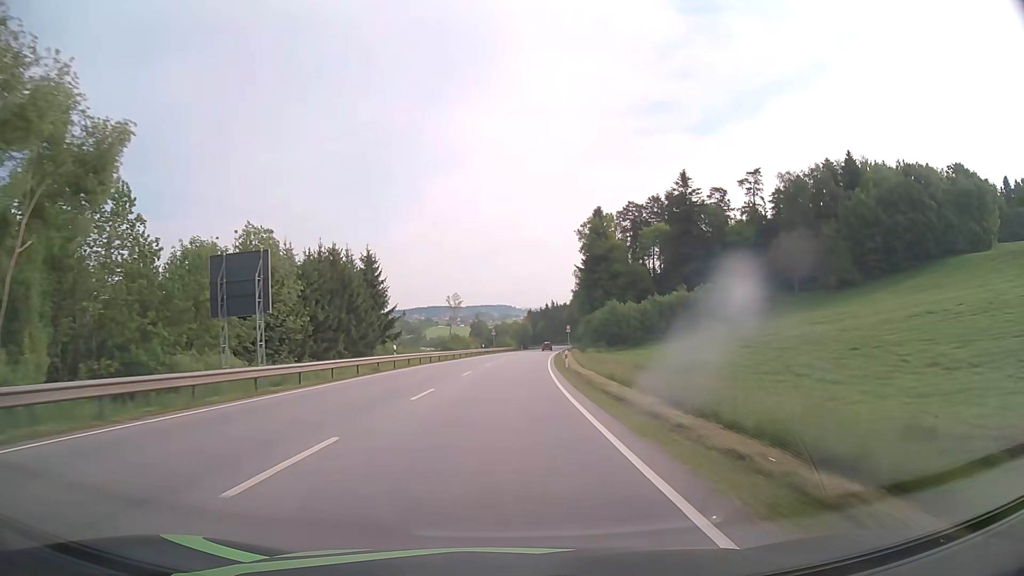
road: primary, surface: asphalt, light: Day
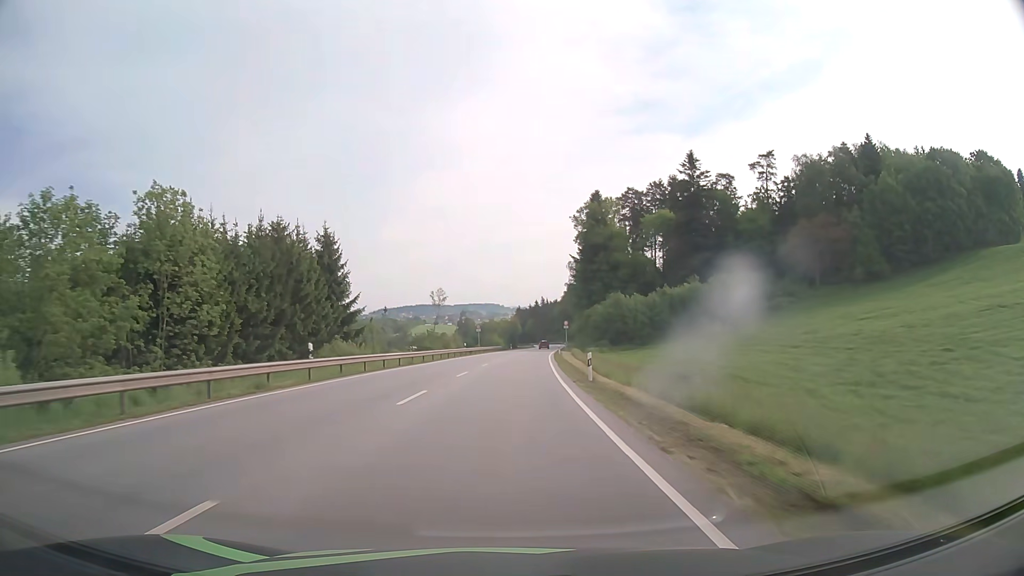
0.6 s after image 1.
(+0.1, +15.2) m; +1°
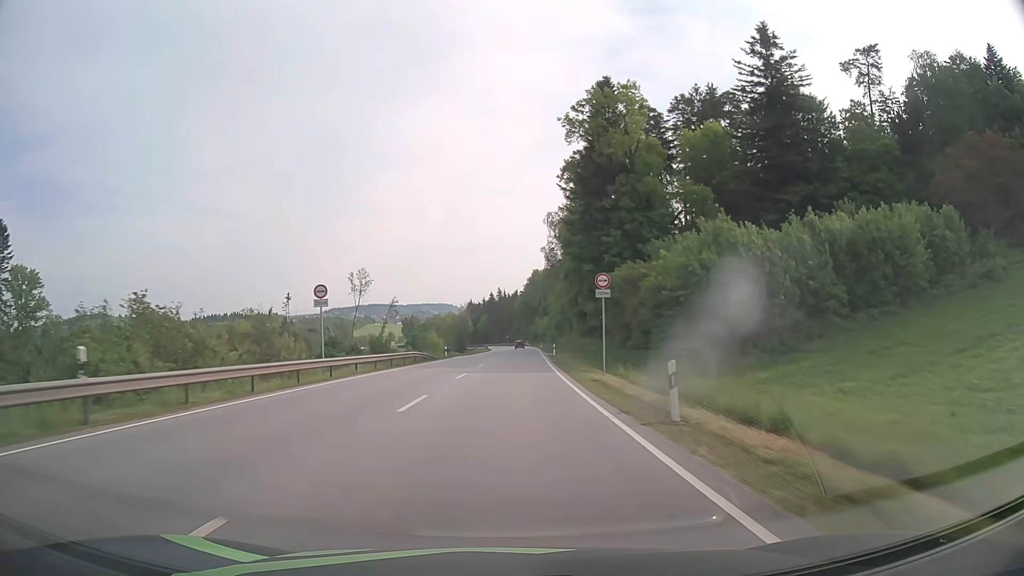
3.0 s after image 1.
(+2.2, +61.4) m; +4°
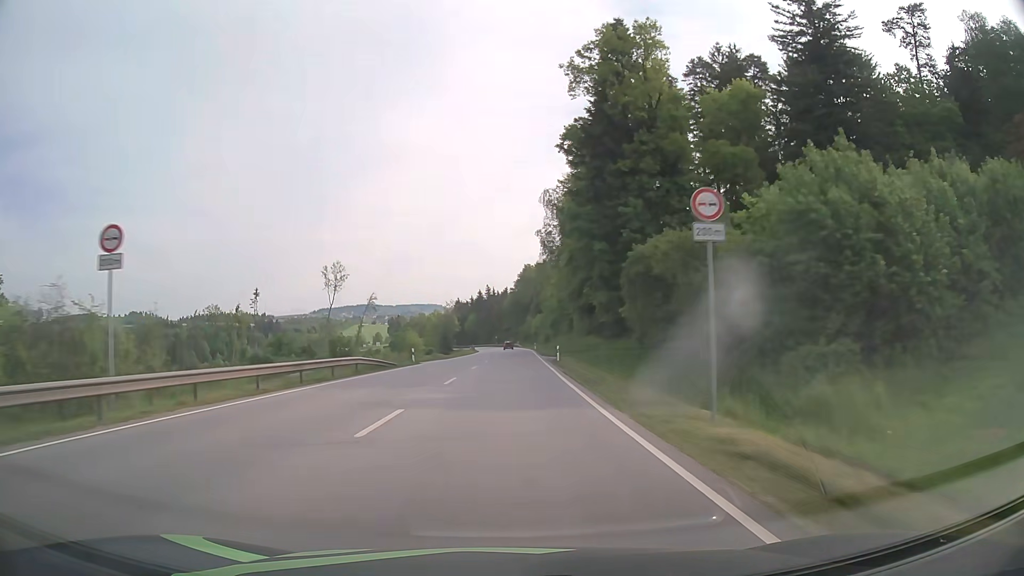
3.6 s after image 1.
(+0.1, +15.5) m; +1°
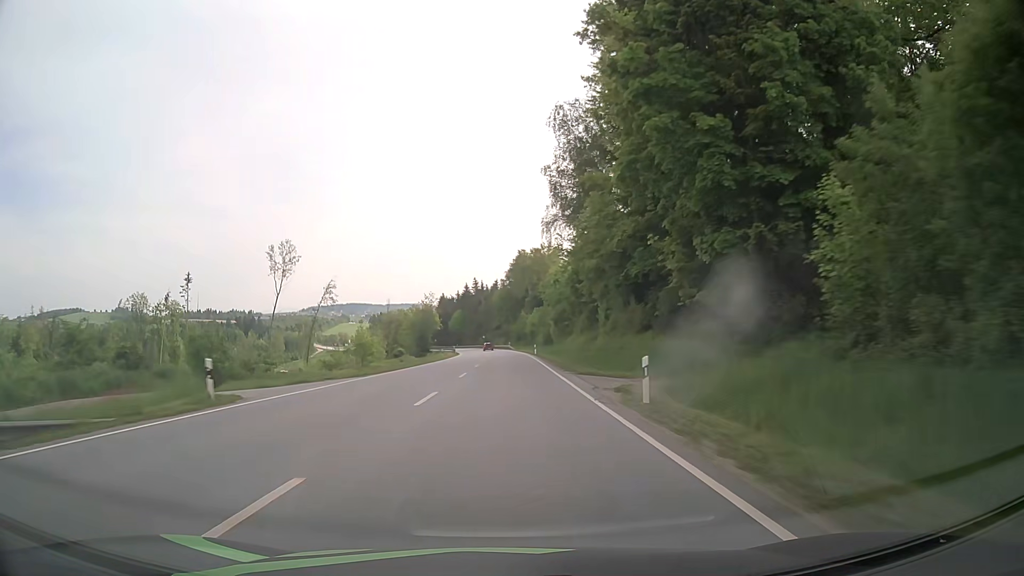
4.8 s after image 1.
(+0.2, +31.1) m; +1°
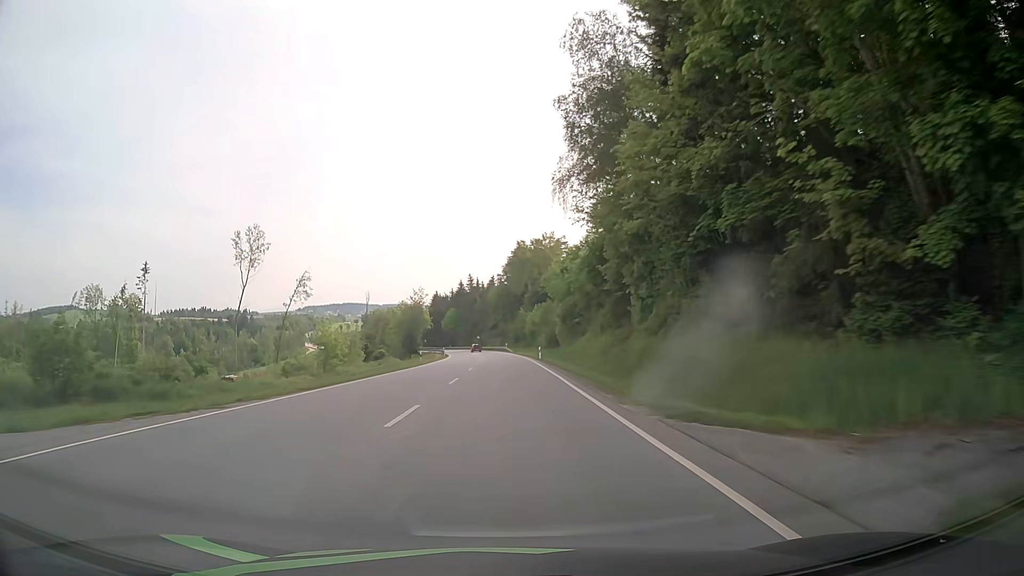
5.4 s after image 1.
(0.0, +15.6) m; 0°
